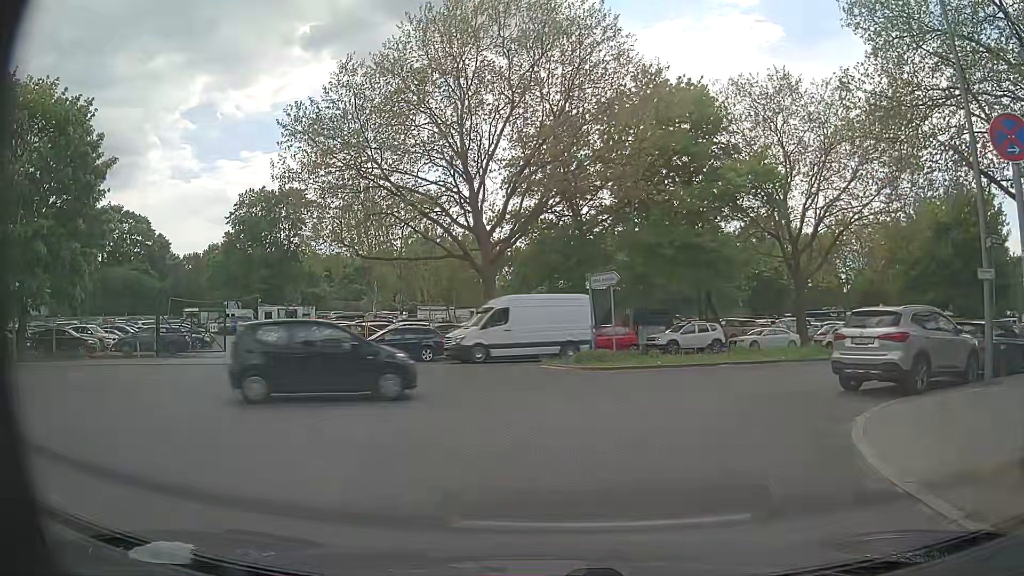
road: unclassified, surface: asphalt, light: Day
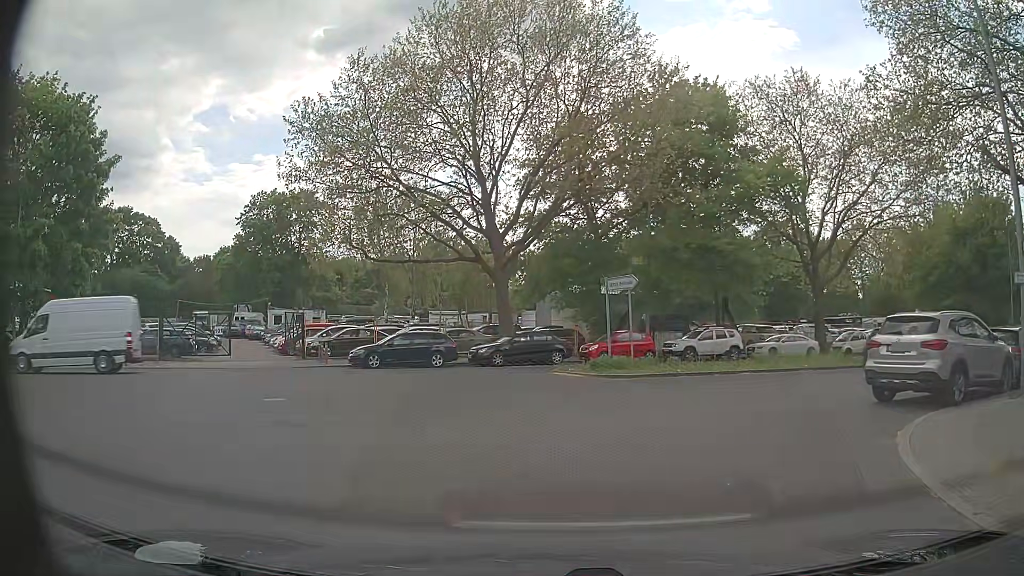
(0.0, +0.8) m; 0°
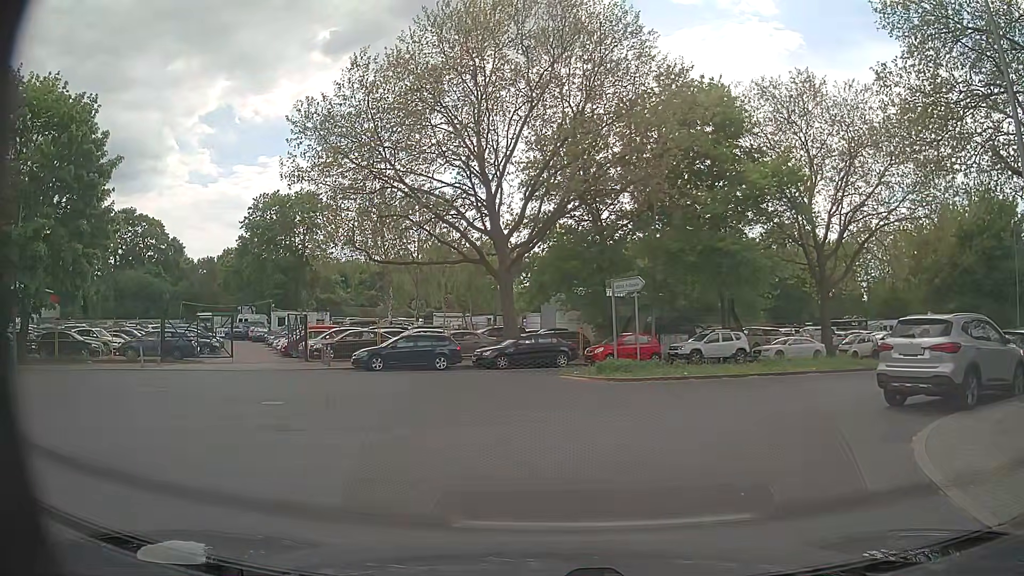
(0.0, +0.3) m; 0°
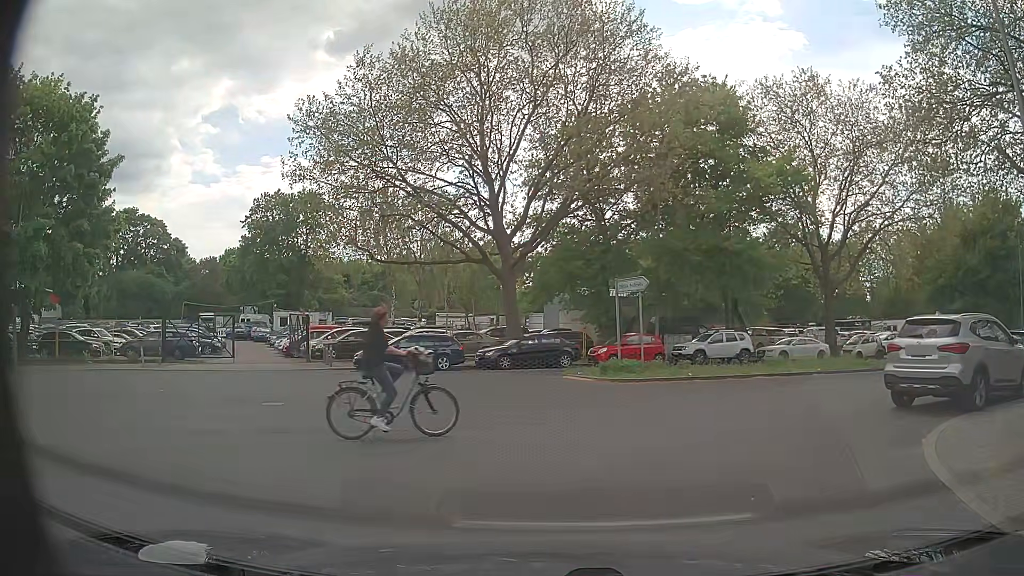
(0.0, +0.2) m; 0°
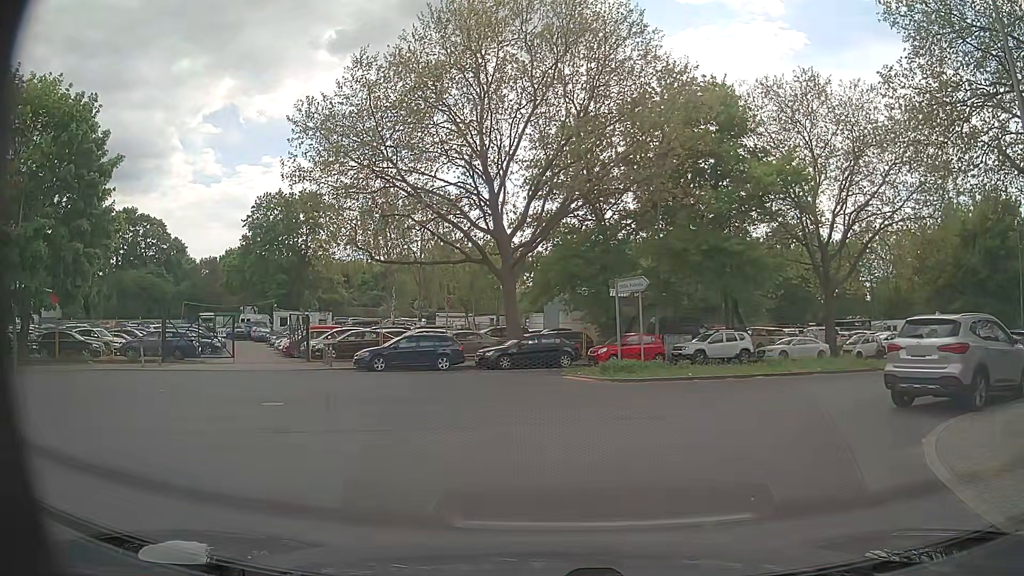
(0.0, 0.0) m; 0°
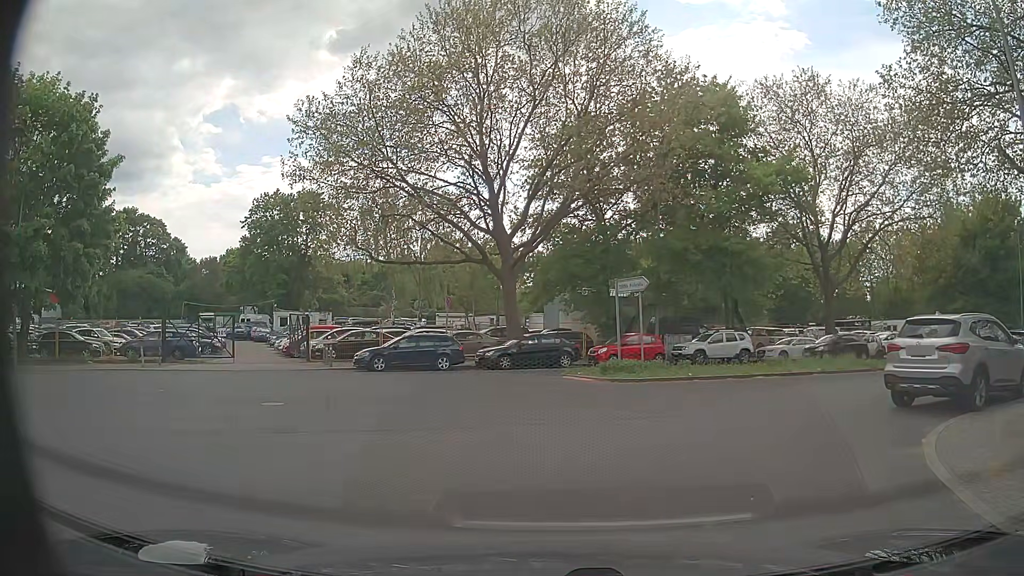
(0.0, 0.0) m; 0°
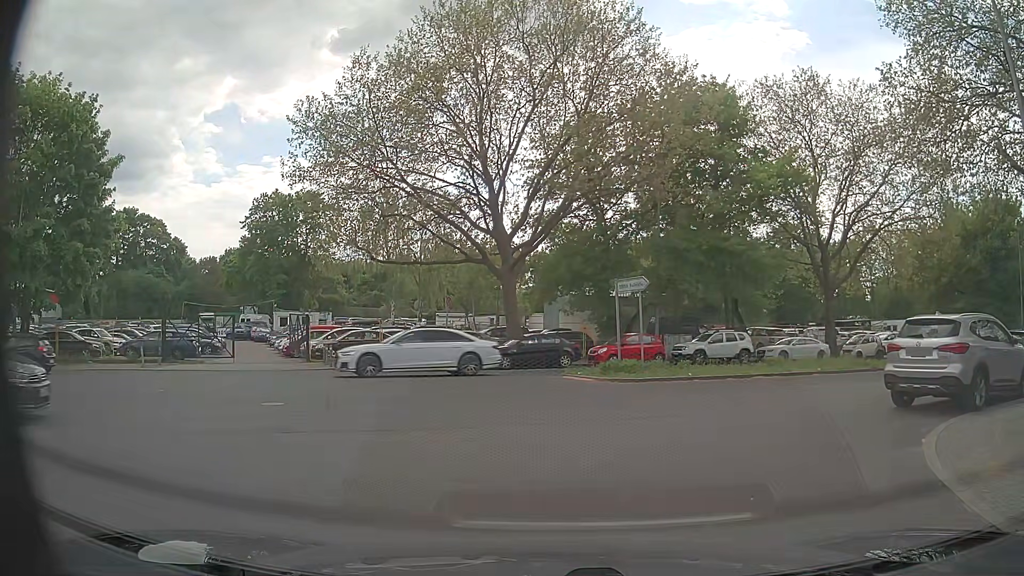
(0.0, 0.0) m; 0°
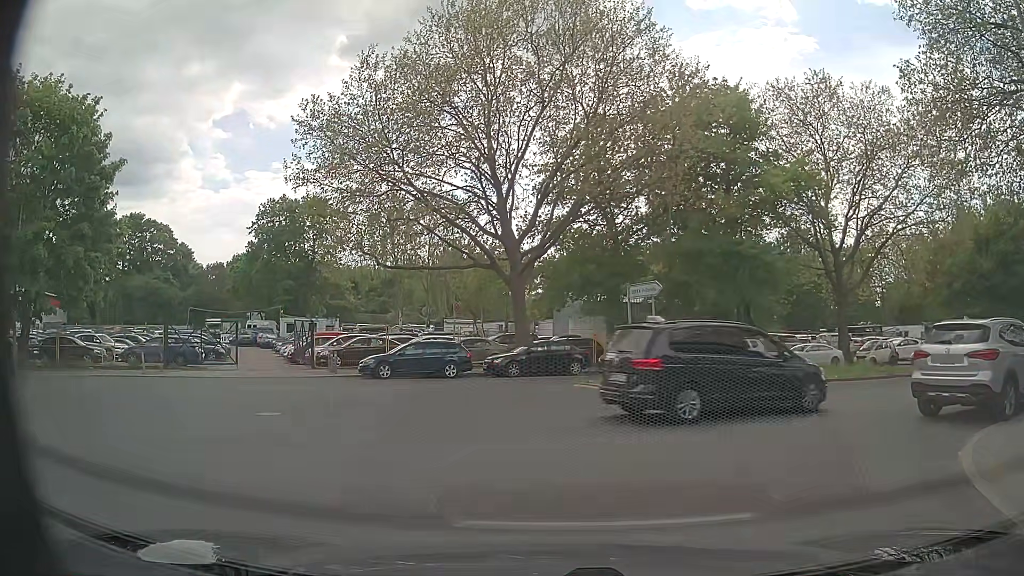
(0.0, +0.7) m; -1°
(0, +10) (+7, +17) (+16, +22) (+25, +26) (+34, +30) (+43, +35) (+52, +39) (+61, +44) (+69, +48) (+79, +53) m
